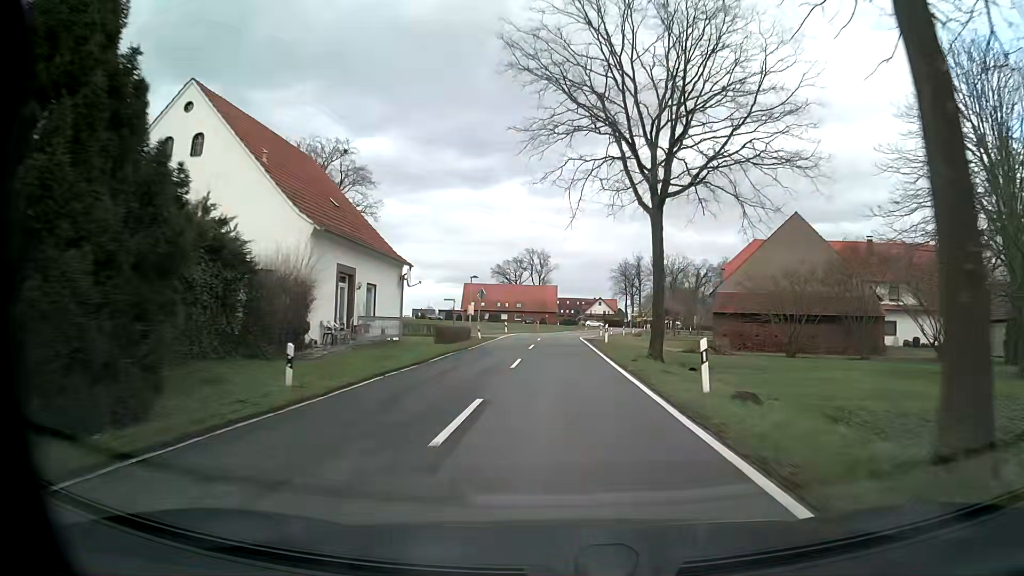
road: tertiary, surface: asphalt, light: Day
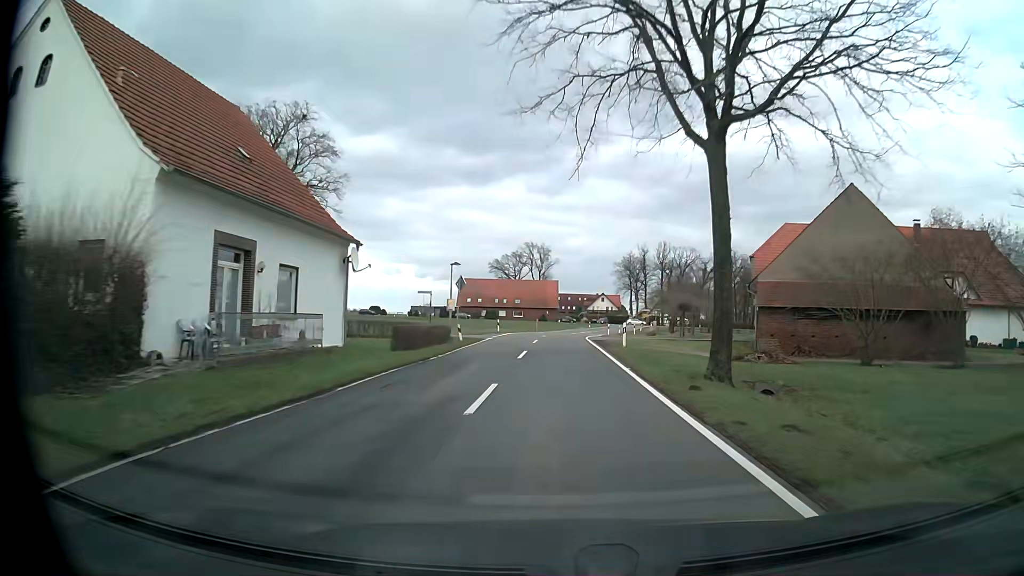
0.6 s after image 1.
(+0.1, +9.4) m; +1°
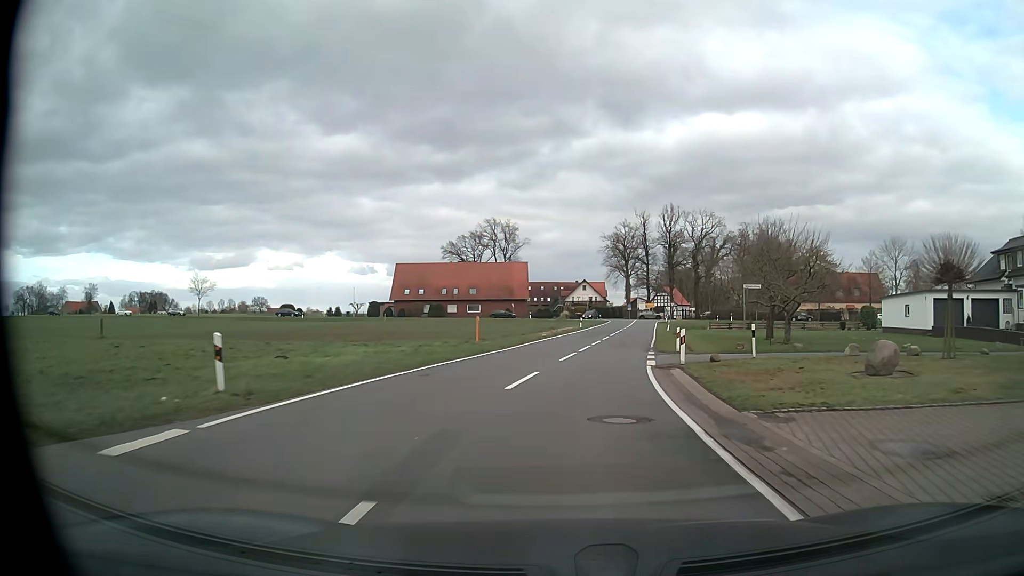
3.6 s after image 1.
(-0.2, +44.8) m; +2°
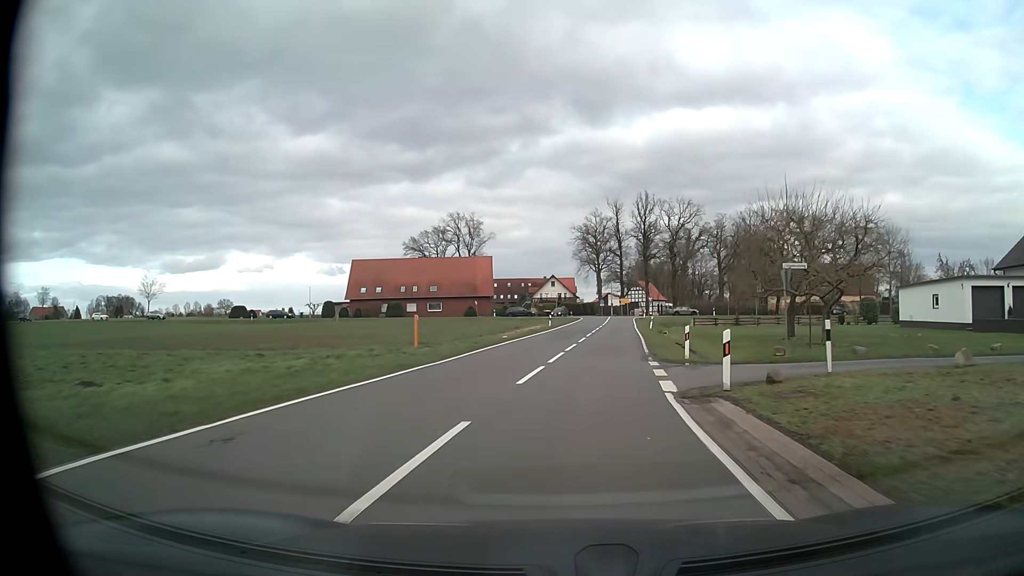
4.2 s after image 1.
(+0.2, +8.5) m; +3°
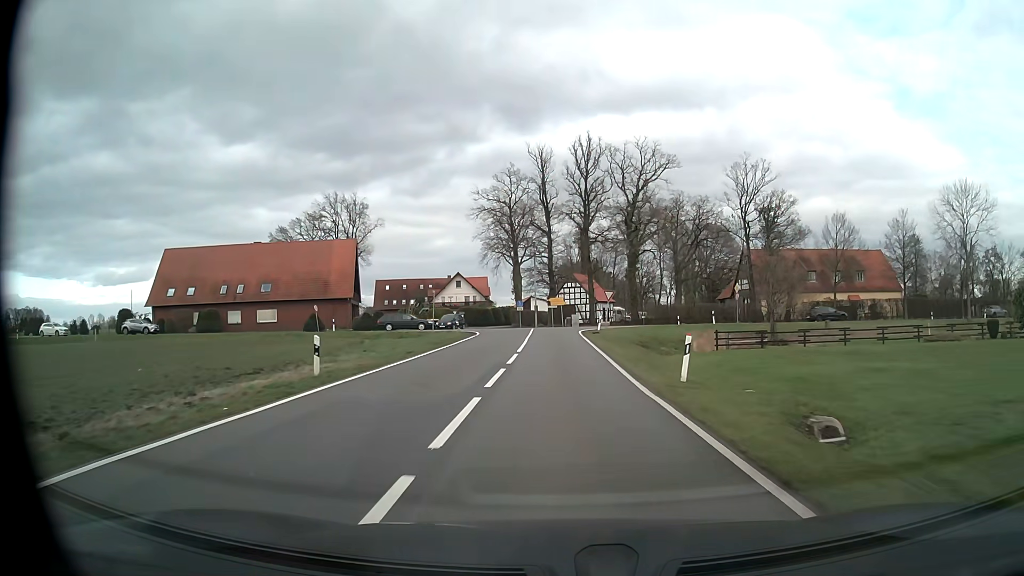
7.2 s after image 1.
(+3.0, +40.2) m; +7°
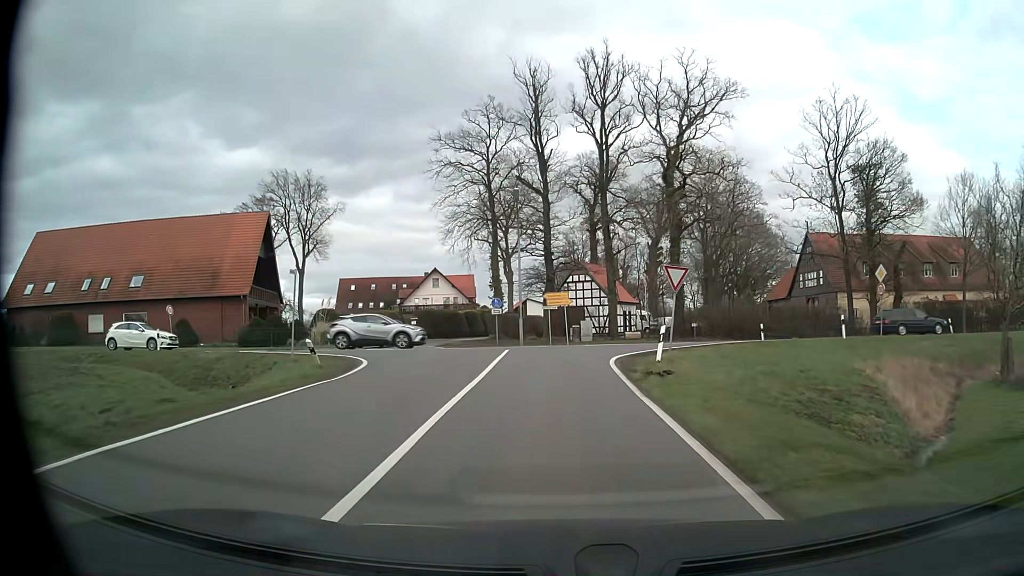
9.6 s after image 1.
(0.0, +25.5) m; 0°
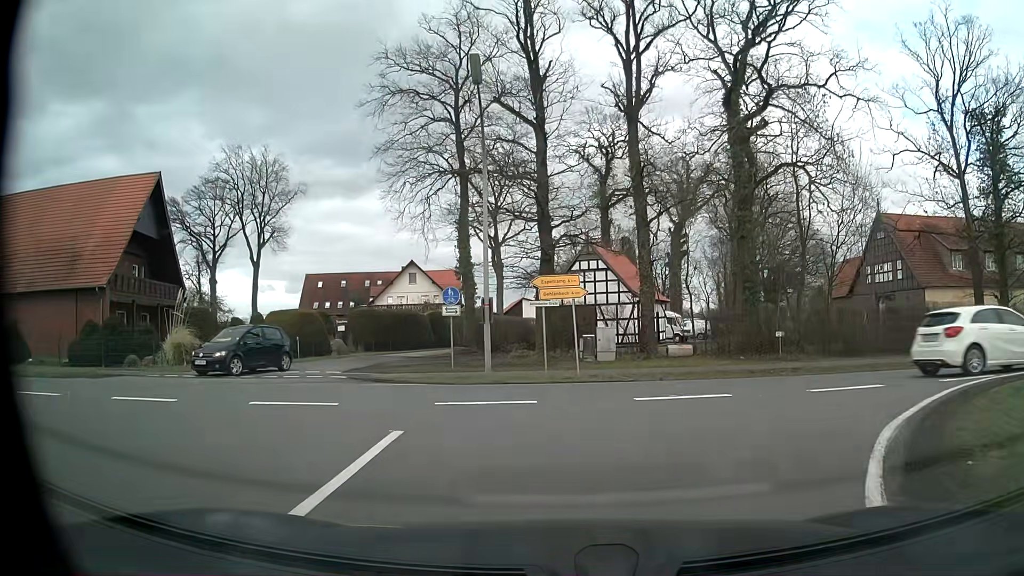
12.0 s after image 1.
(0.0, +16.8) m; 0°
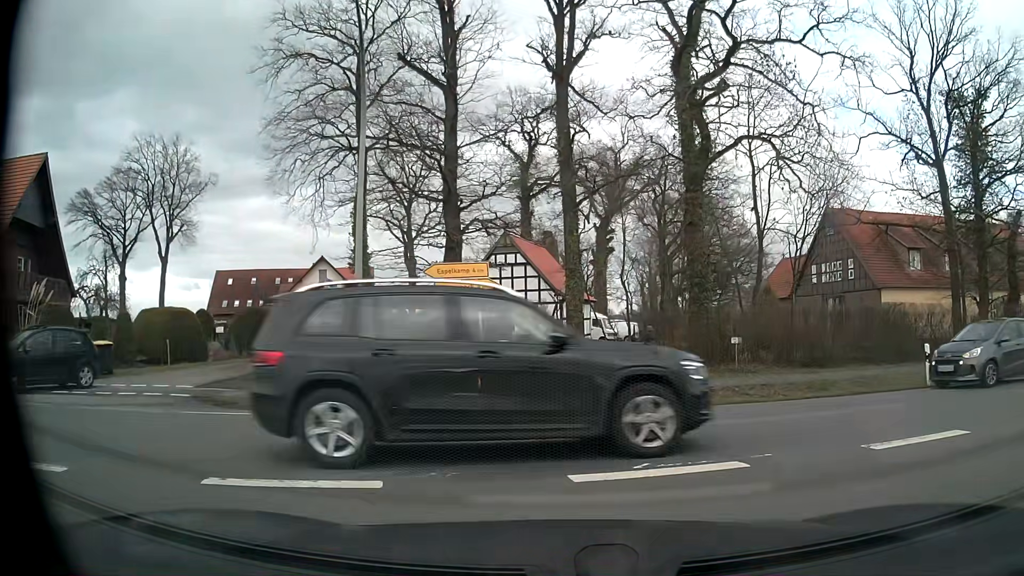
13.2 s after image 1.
(+0.2, +4.7) m; +7°
(+4, +9) (+13, +13) (+23, +15) (+32, +18) (+42, +22) (+51, +25) (+61, +29) (+70, +33) (+79, +37) (+88, +41) m
